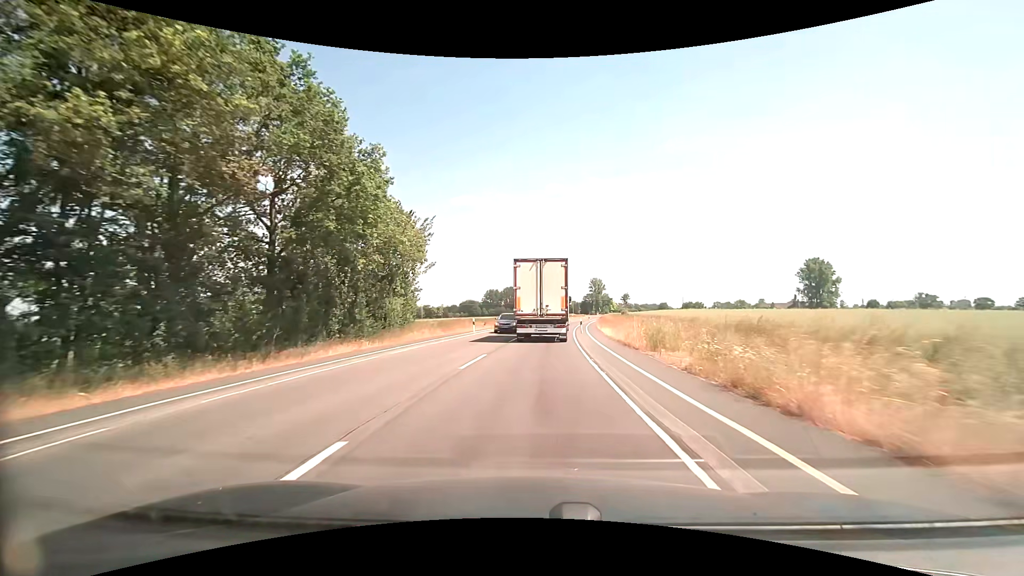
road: secondary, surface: asphalt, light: Day
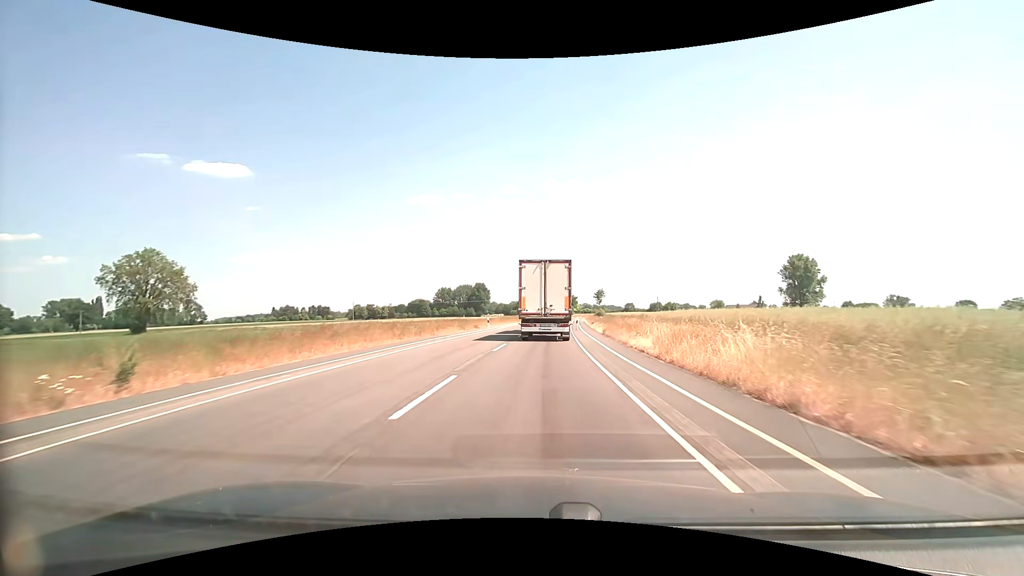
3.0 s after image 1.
(+1.6, +42.1) m; +5°
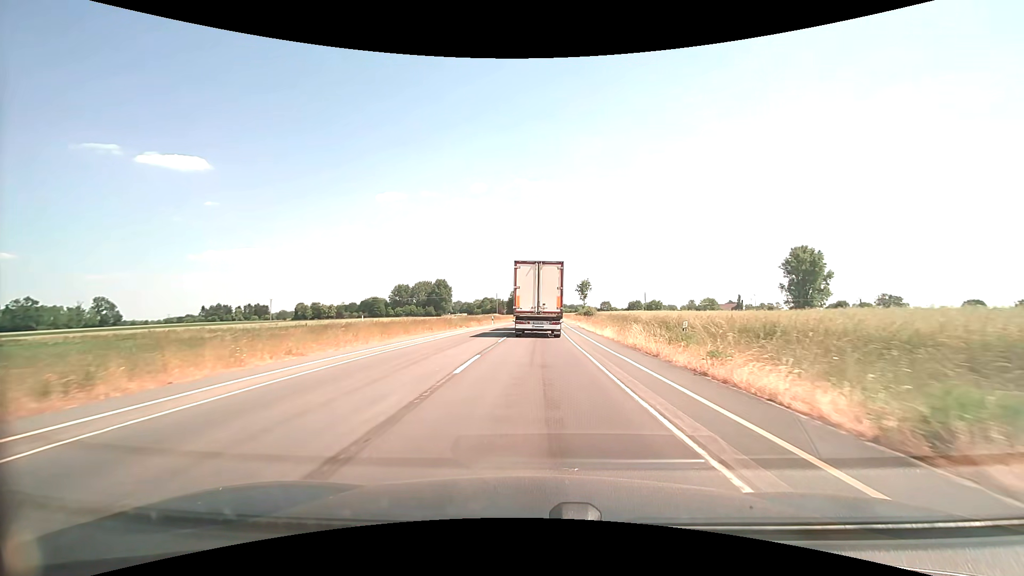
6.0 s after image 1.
(+1.3, +43.3) m; +4°
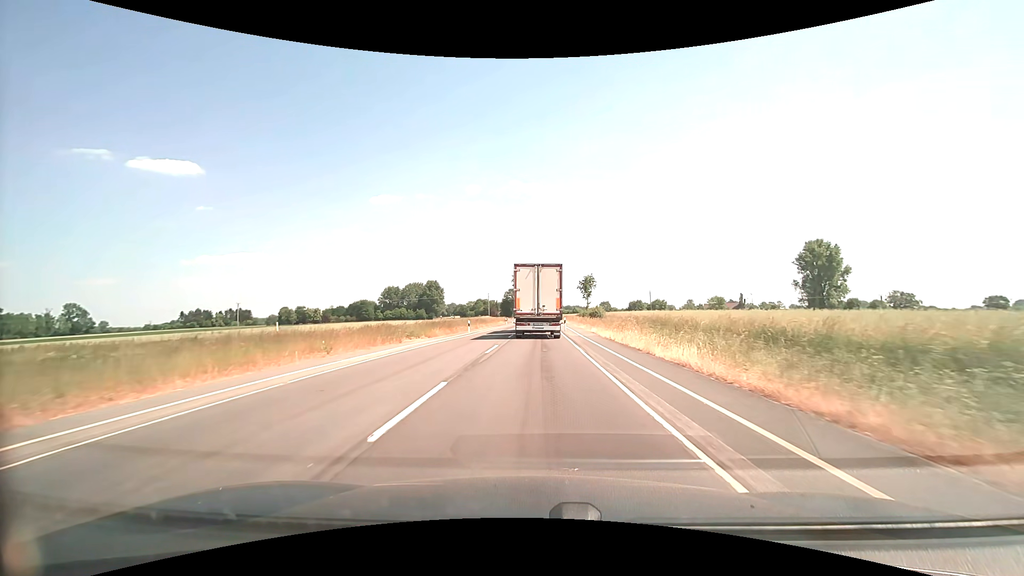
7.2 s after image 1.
(+0.1, +17.5) m; +1°
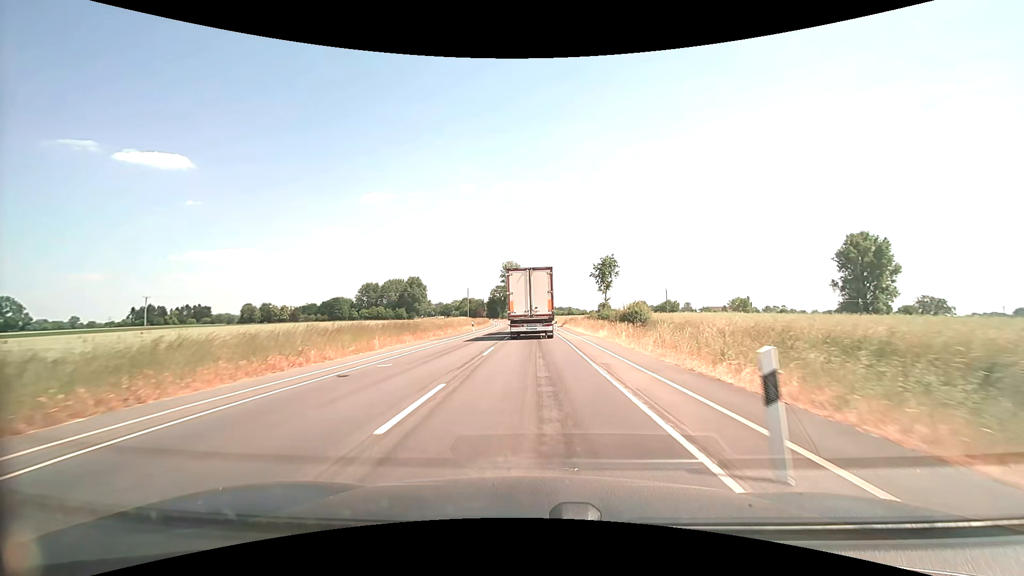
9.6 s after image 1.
(+0.3, +35.7) m; +1°
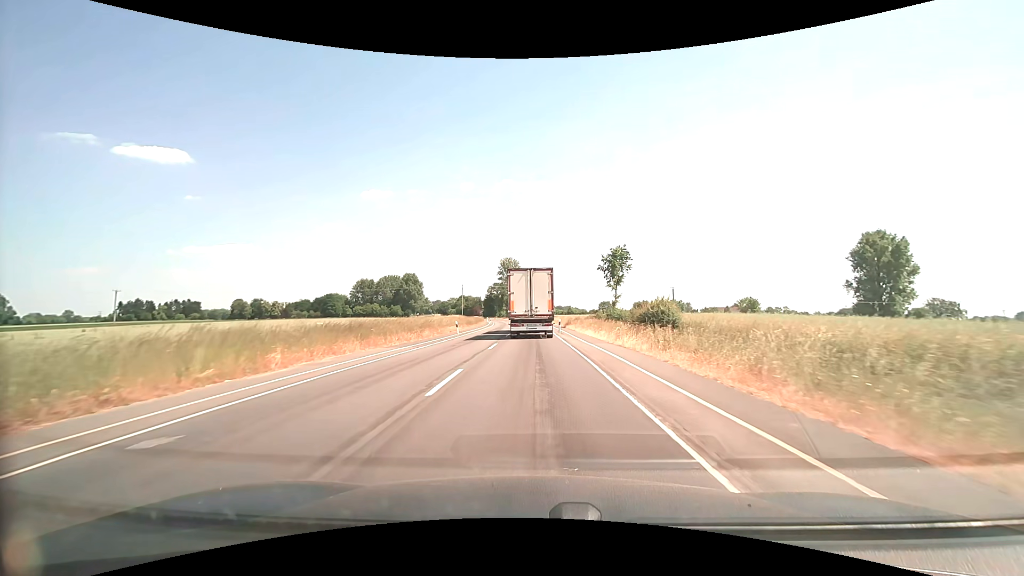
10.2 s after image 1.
(0.0, +9.1) m; 0°
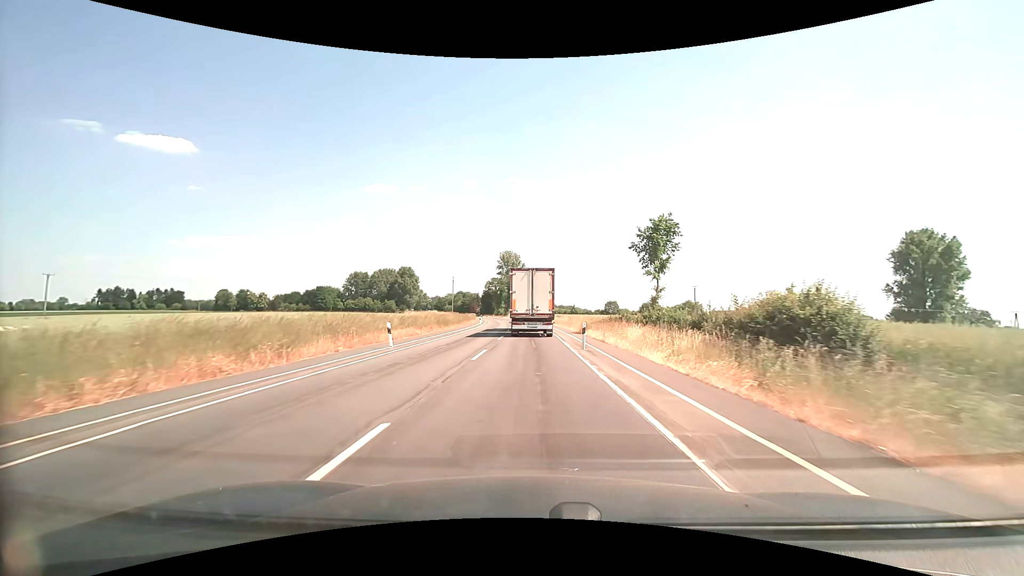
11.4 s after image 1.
(0.0, +18.3) m; 0°
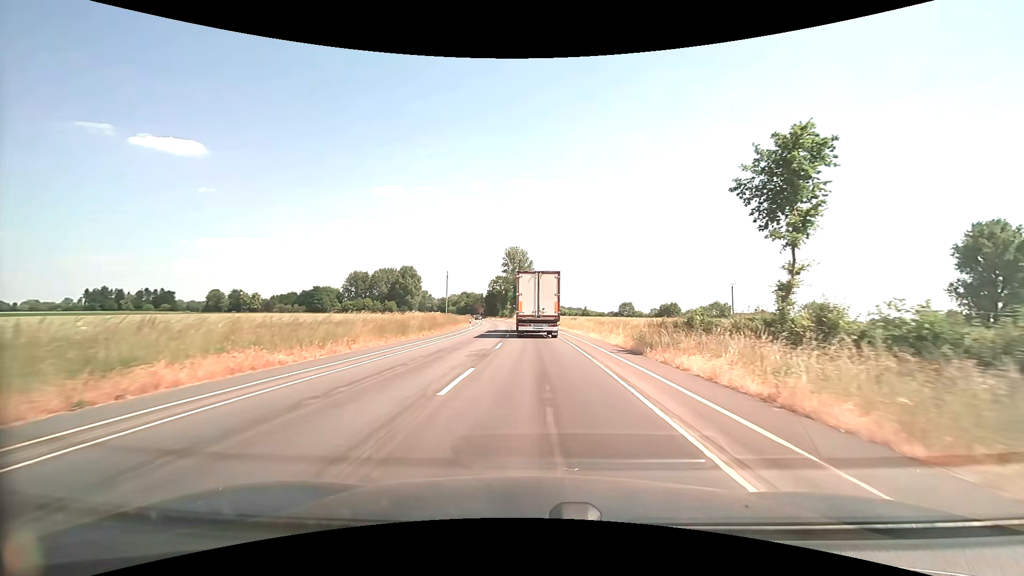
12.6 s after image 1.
(-0.2, +18.7) m; -1°
(0, +10) (0, +20) (0, +30) (0, +40) (-1, +50) (-1, +60) (-2, +70) (-3, +80) (-4, +90) (-5, +100) m
